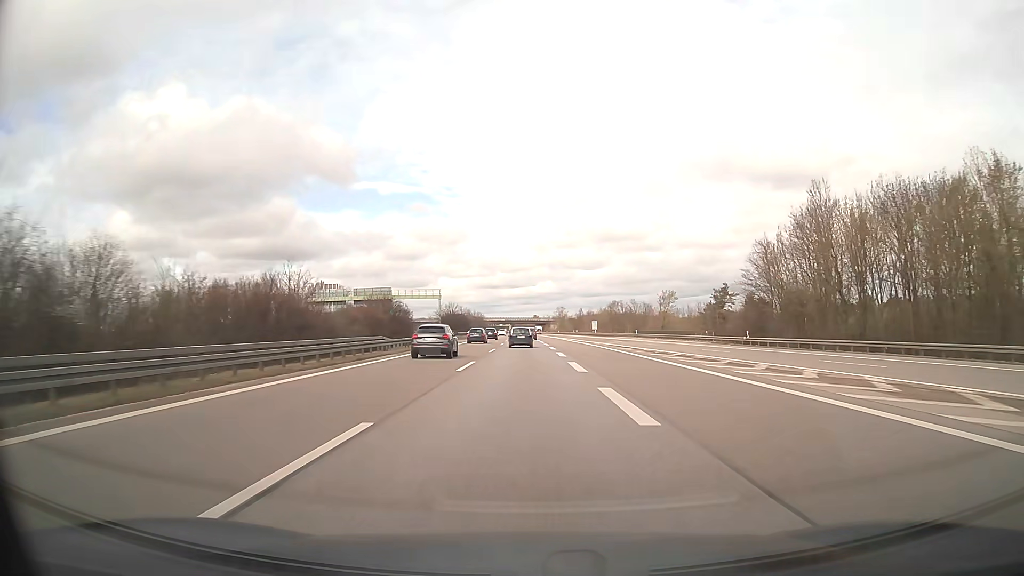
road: motorway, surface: asphalt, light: Day
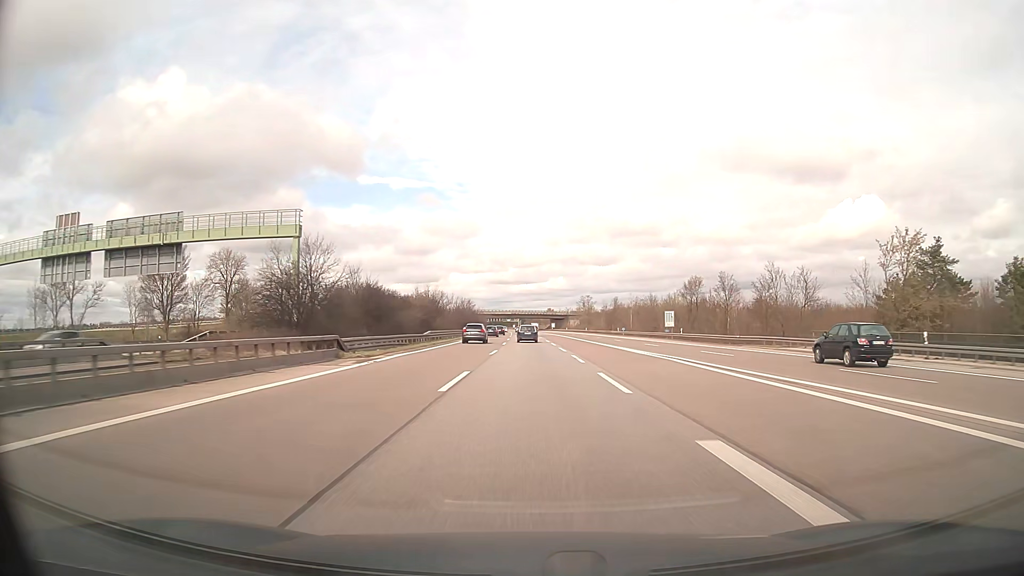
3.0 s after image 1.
(-1.0, +79.6) m; -1°
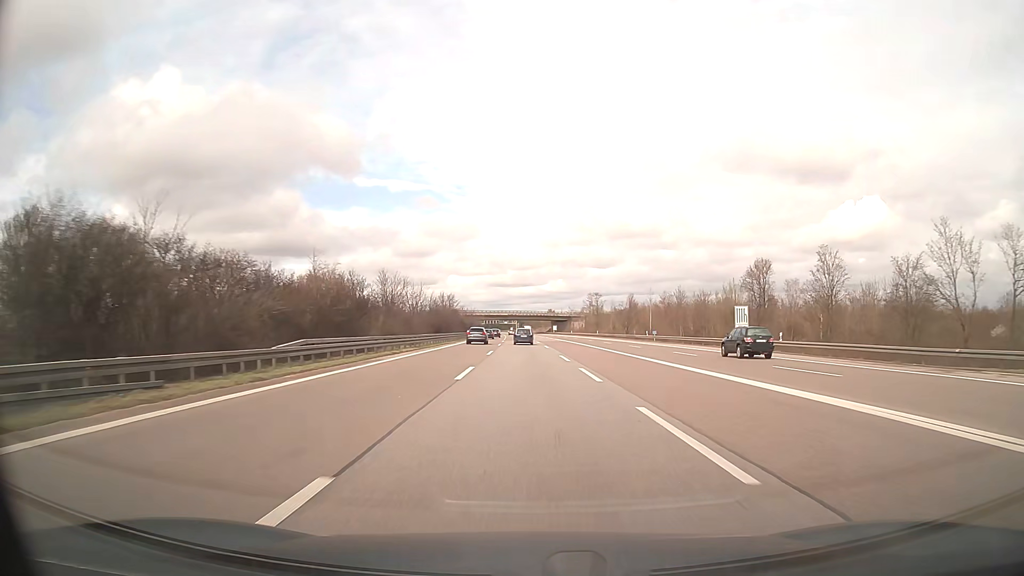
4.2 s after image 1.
(+0.1, +31.8) m; 0°
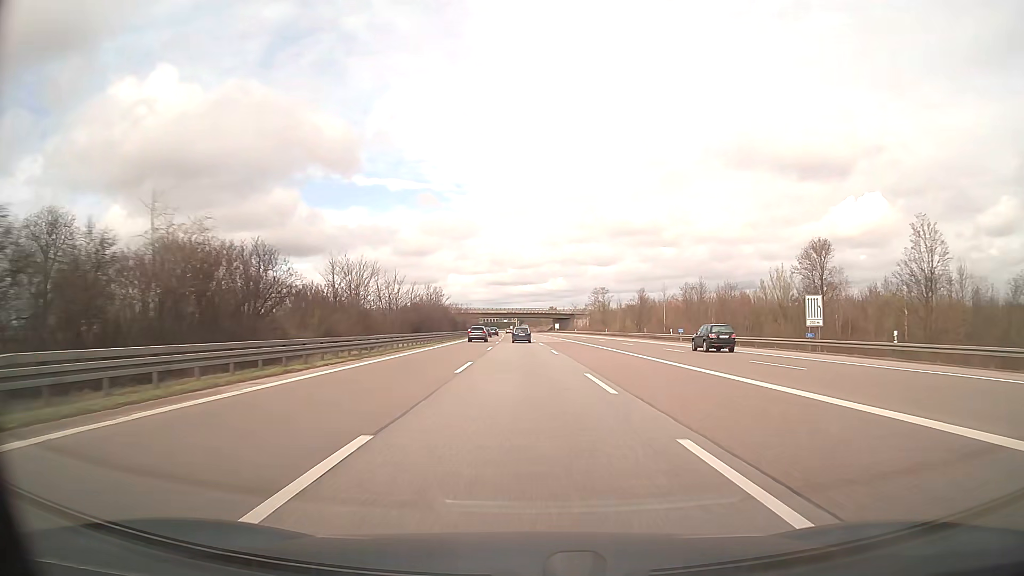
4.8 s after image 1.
(0.0, +15.9) m; 0°
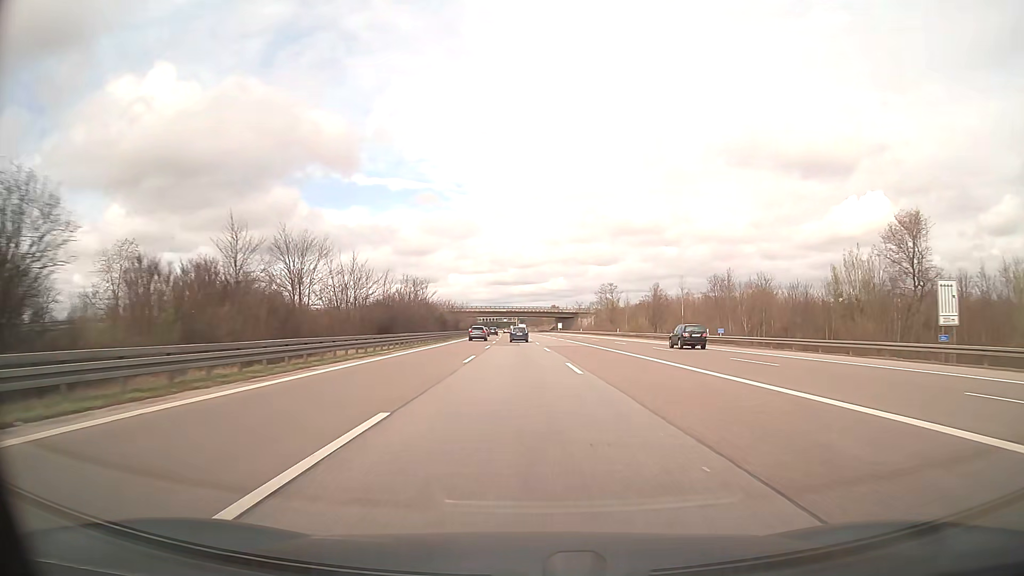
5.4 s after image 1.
(0.0, +15.9) m; 0°
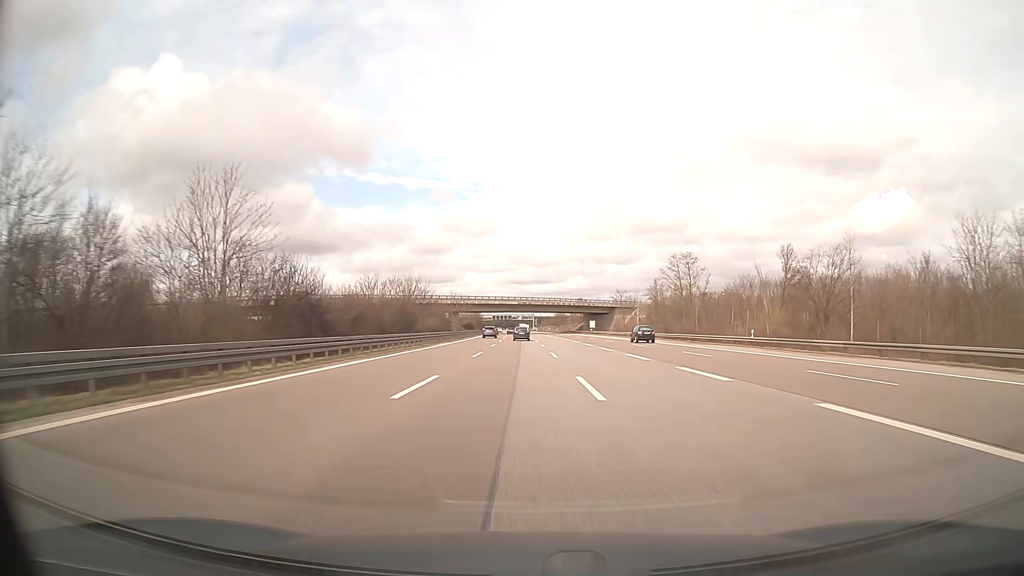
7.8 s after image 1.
(-0.7, +63.3) m; -2°
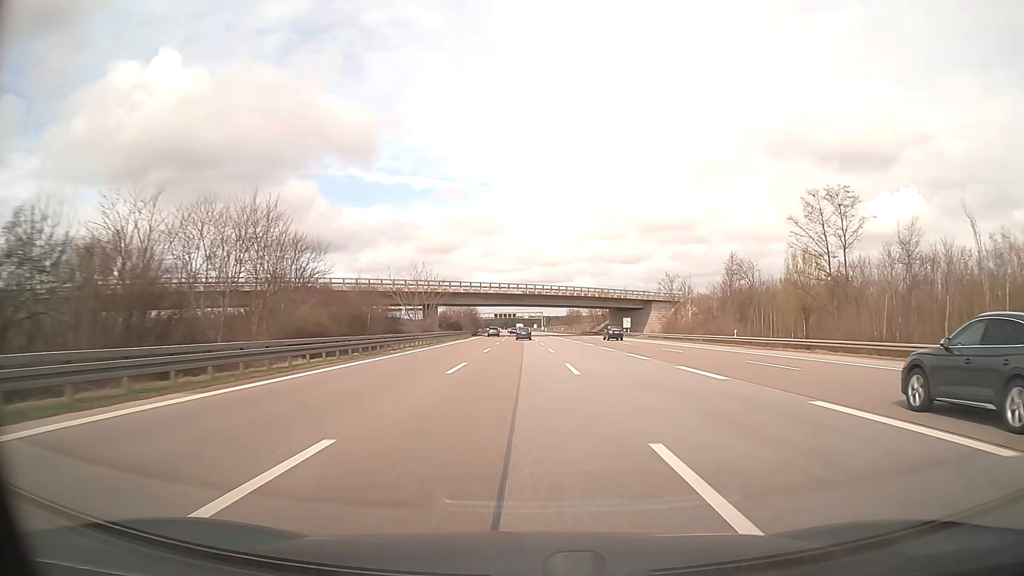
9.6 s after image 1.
(-0.2, +47.4) m; 0°
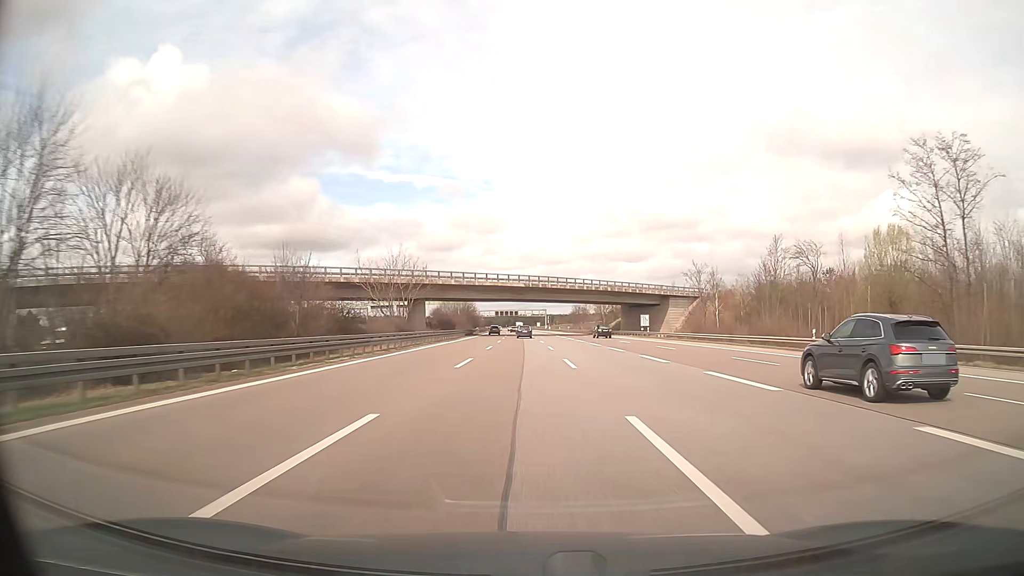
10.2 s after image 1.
(0.0, +15.8) m; 0°
(0, +10) (0, +20) (0, +30) (0, +40) (0, +50) (0, +60) (-1, +70) (-1, +80) (-1, +90) (-1, +100) m
